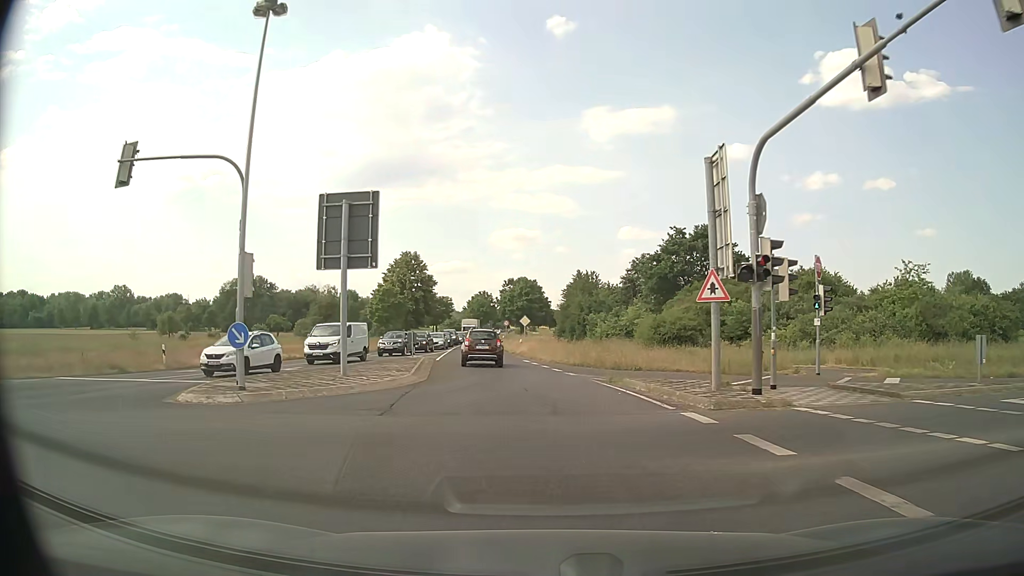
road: primary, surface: asphalt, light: Day
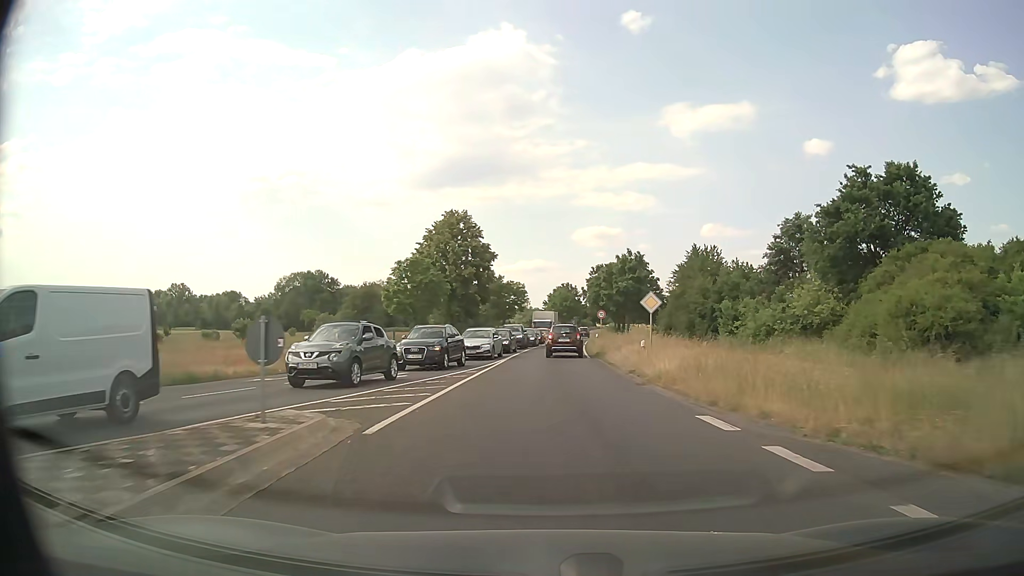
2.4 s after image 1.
(-2.0, +27.0) m; -7°
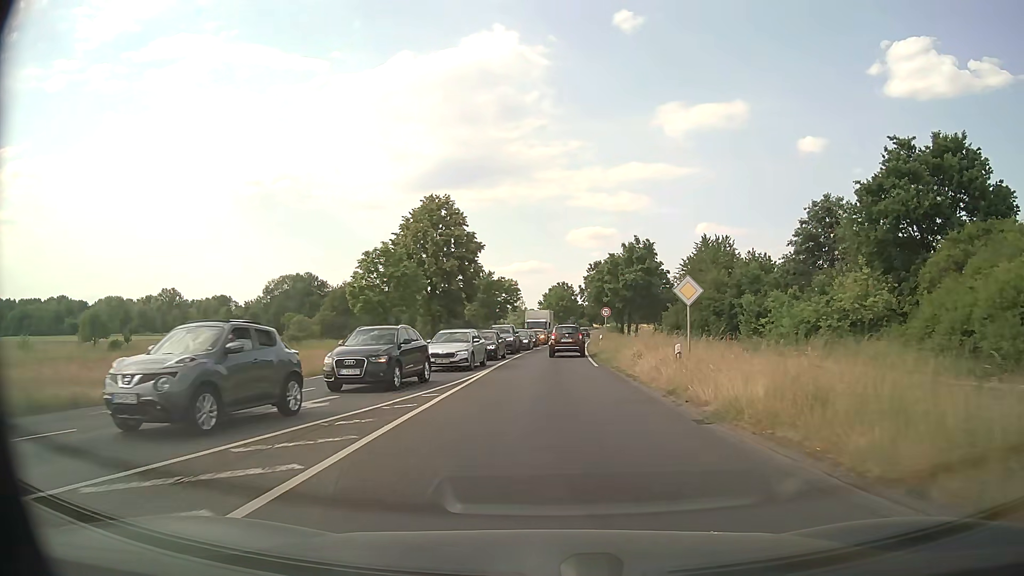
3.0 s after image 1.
(0.0, +7.4) m; 0°
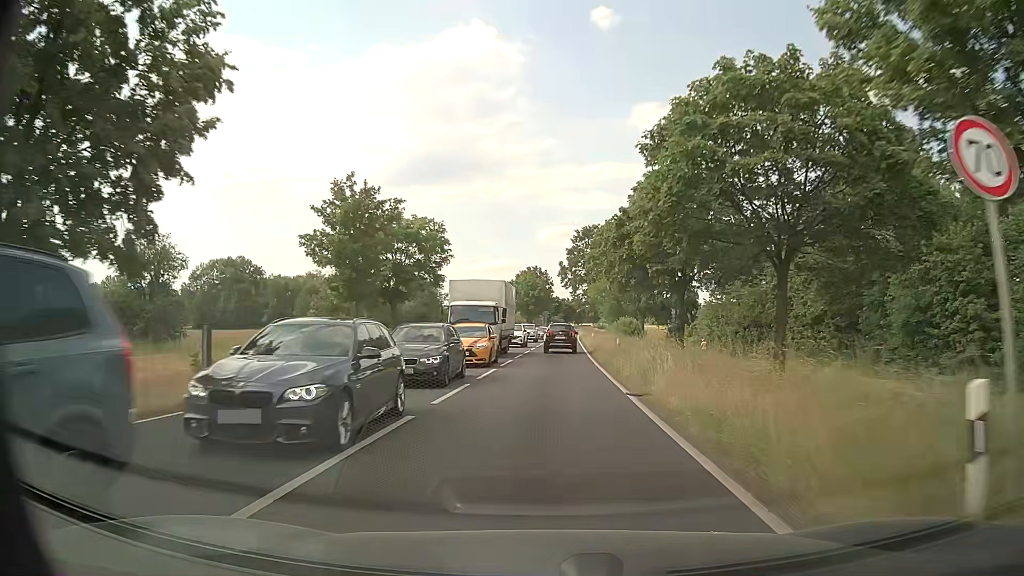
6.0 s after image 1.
(+0.7, +39.9) m; +3°
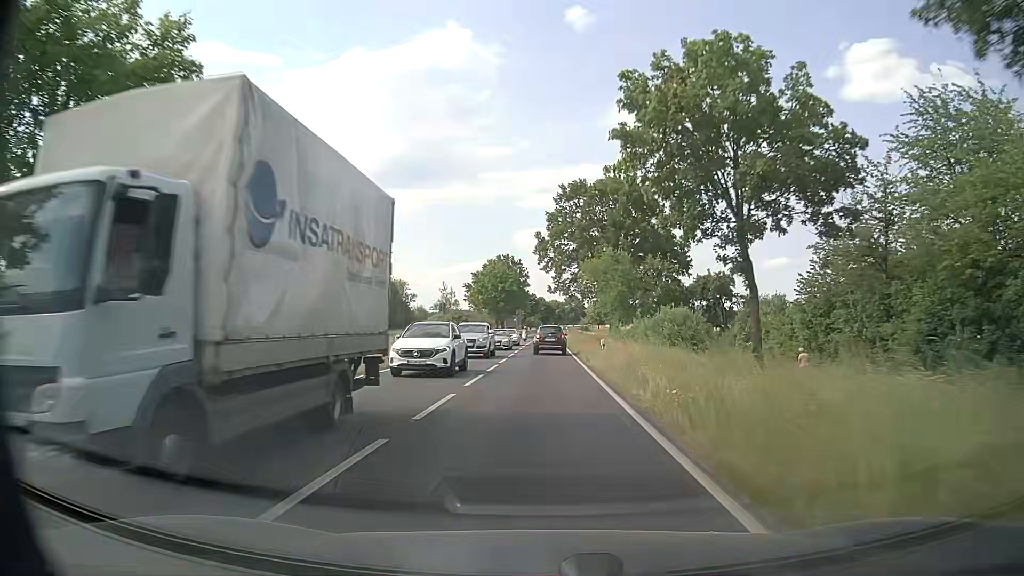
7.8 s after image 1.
(+0.5, +26.1) m; +1°
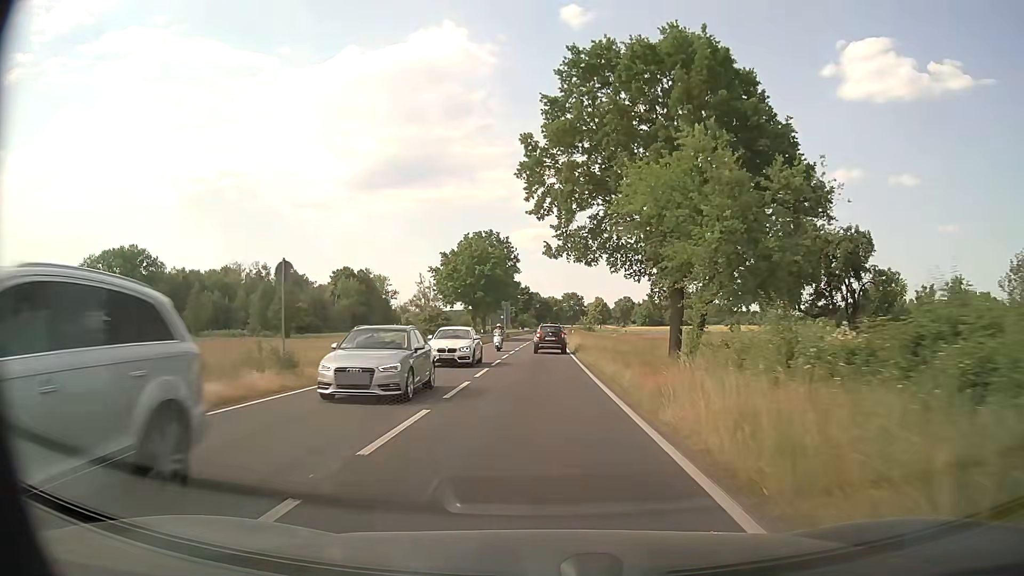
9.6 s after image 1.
(+0.4, +27.6) m; +1°
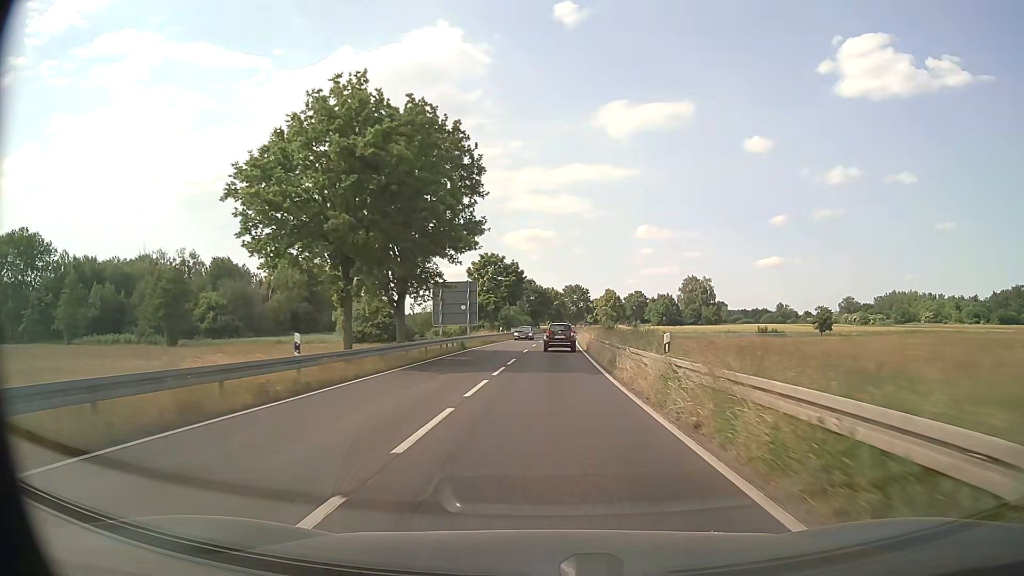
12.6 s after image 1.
(-0.2, +48.8) m; 0°
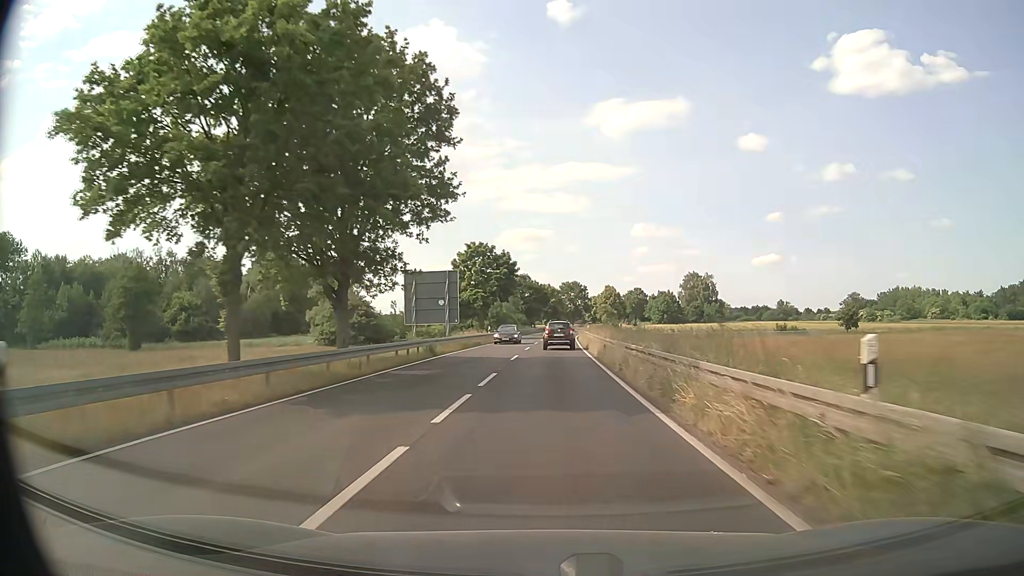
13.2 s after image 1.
(0.0, +10.0) m; +1°
(0, +10) (0, +20) (0, +30) (0, +40) (+1, +50) (+1, +60) (+1, +70) (+2, +80) (+2, +90) (+3, +100) m
